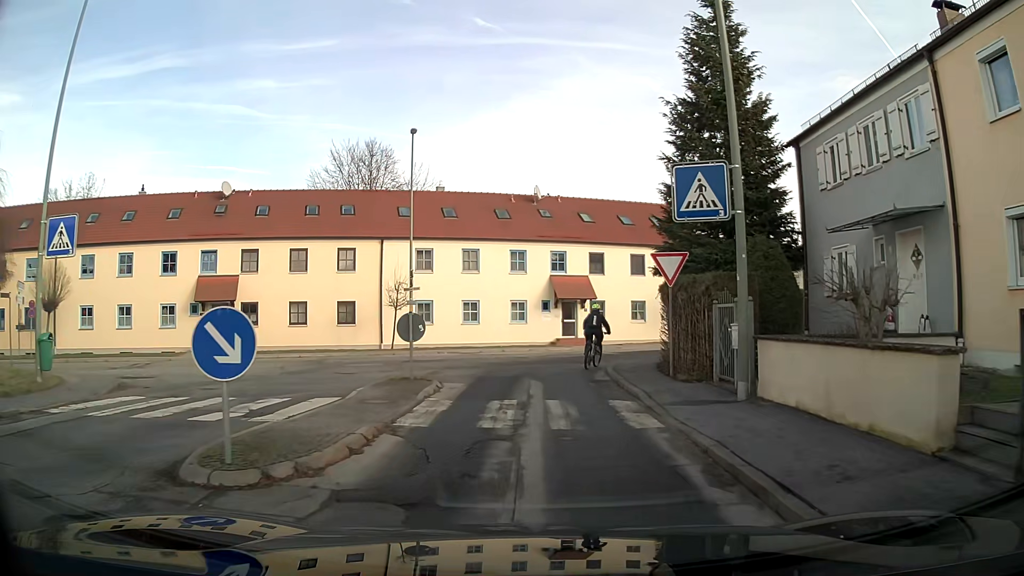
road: residential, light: Day
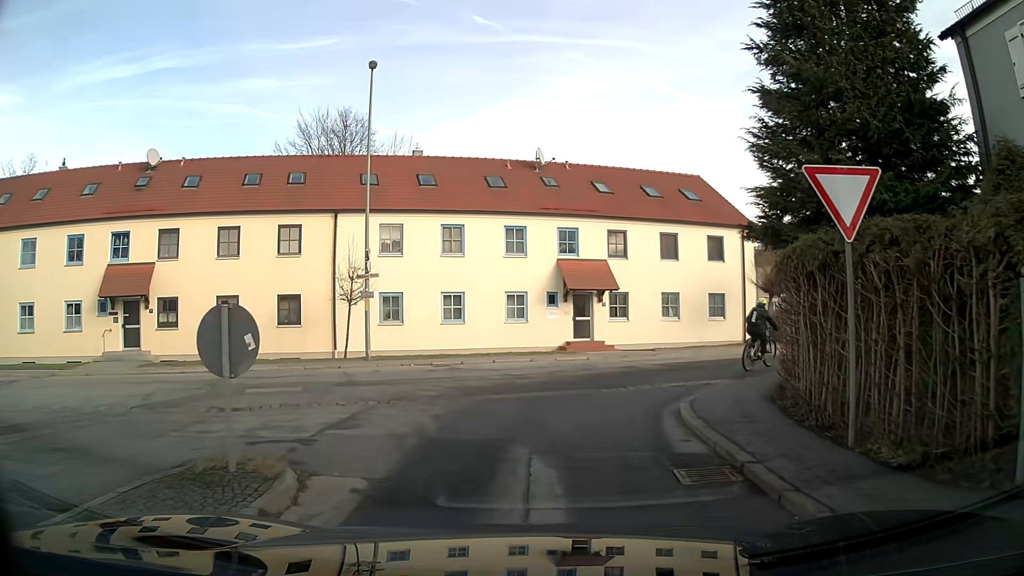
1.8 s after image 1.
(-0.1, +8.5) m; -1°
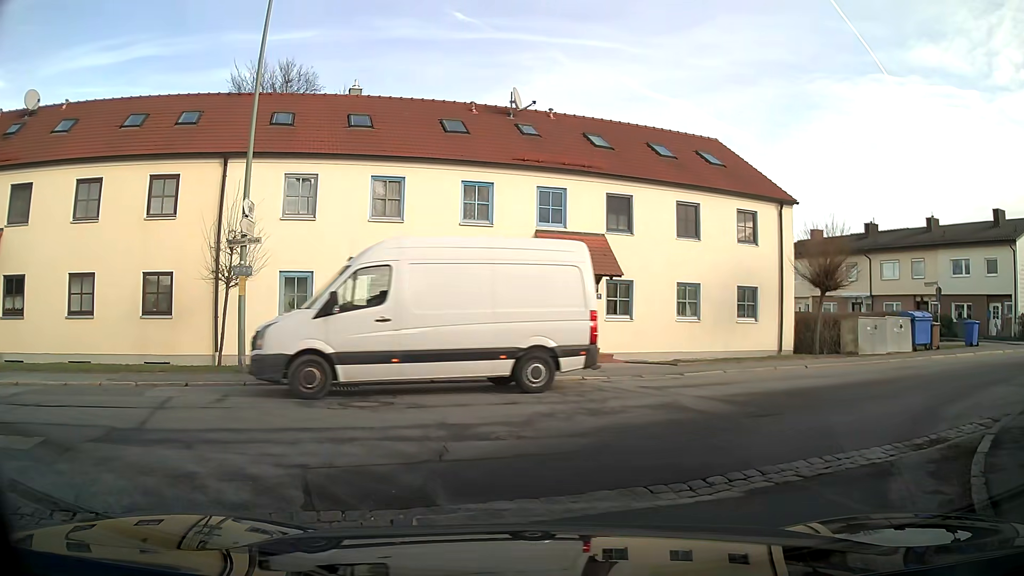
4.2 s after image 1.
(+0.1, +7.9) m; +3°
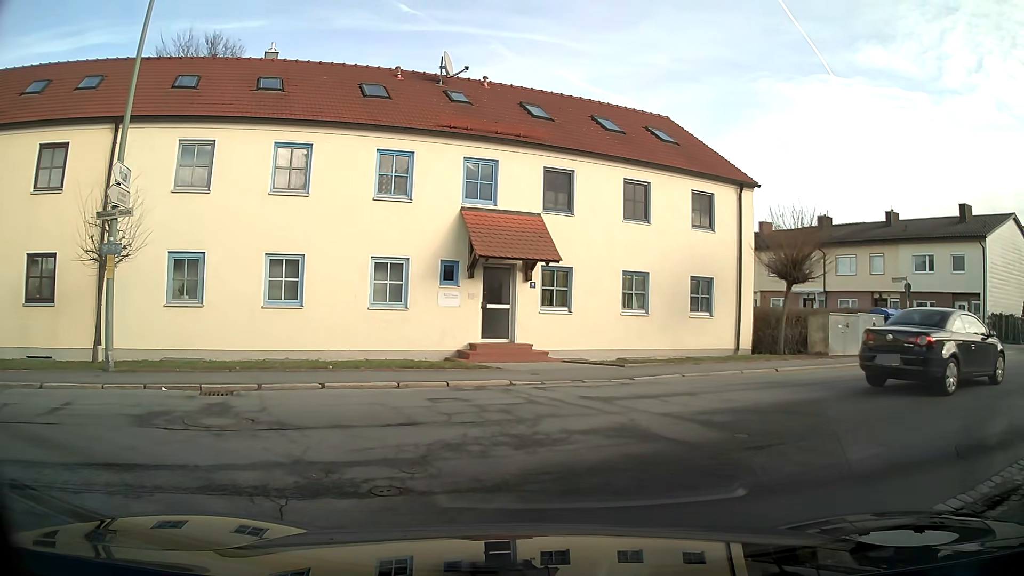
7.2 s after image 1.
(+0.1, +2.6) m; +7°
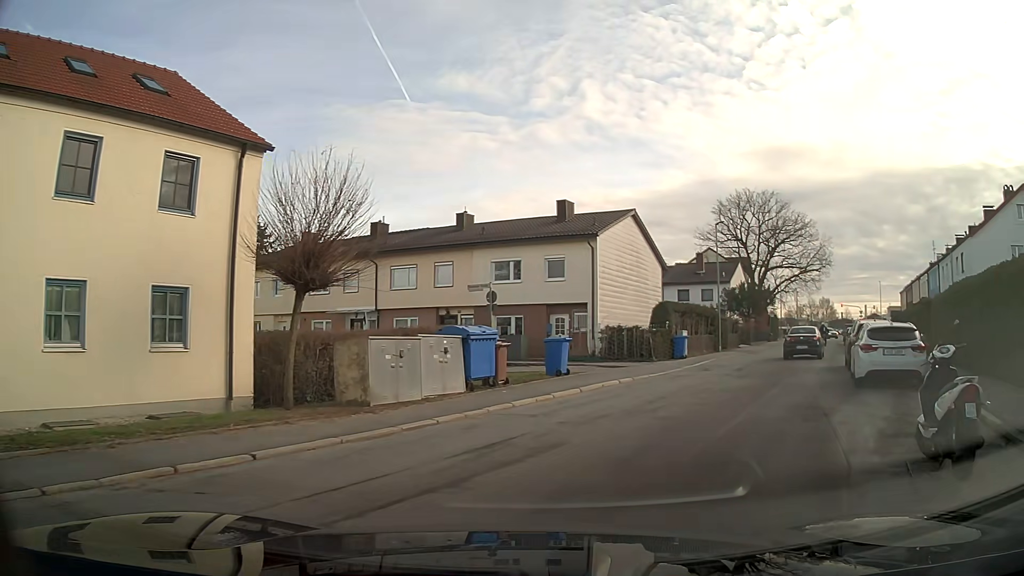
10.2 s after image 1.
(+2.9, +7.6) m; +38°
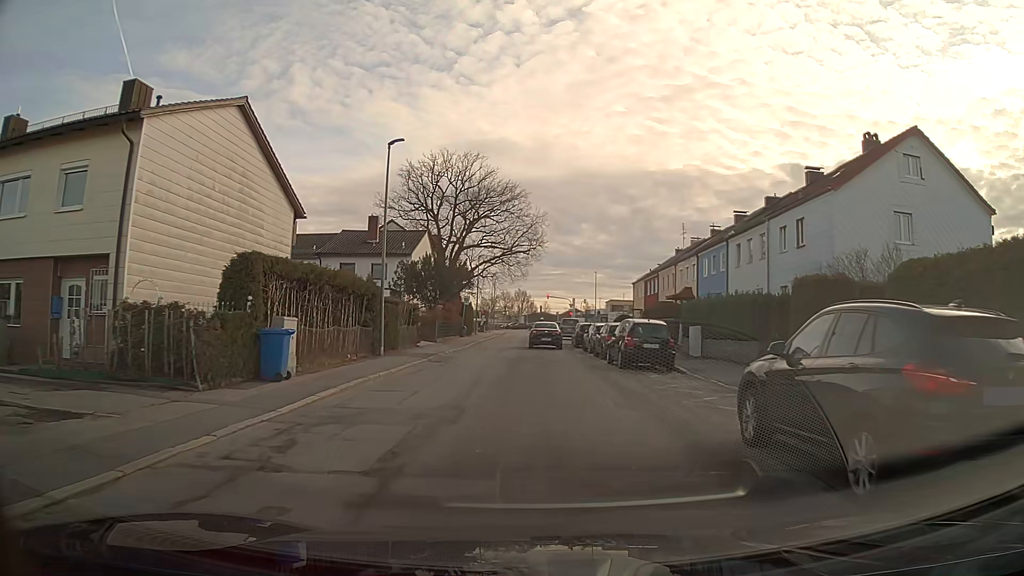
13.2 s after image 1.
(+4.7, +16.9) m; +24°
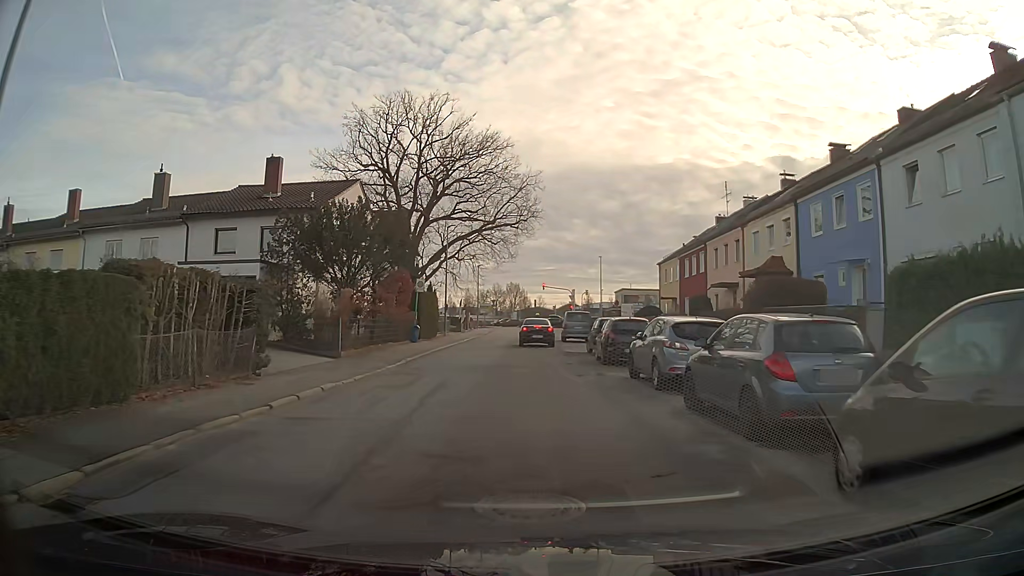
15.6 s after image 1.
(+0.2, +19.2) m; +1°
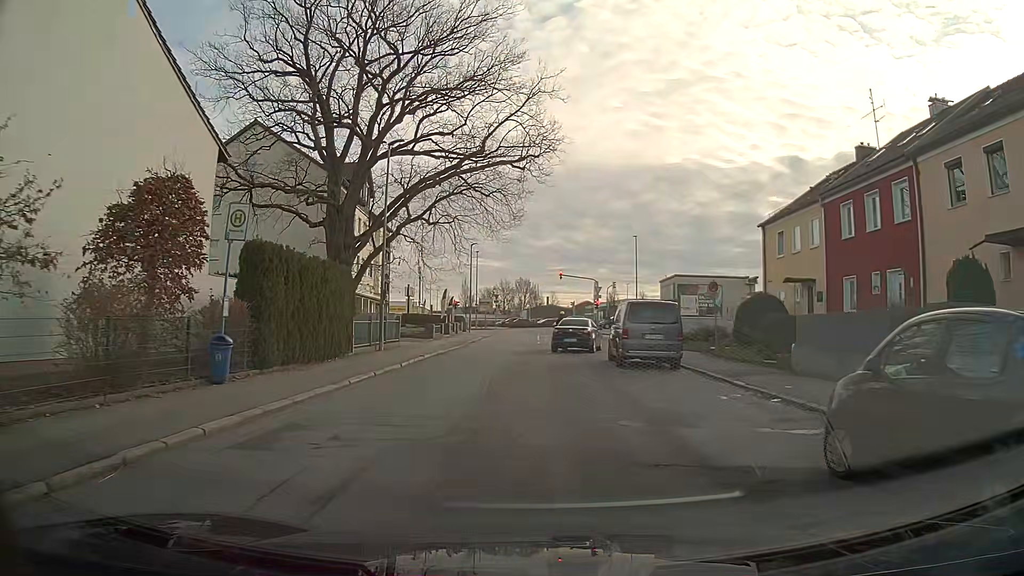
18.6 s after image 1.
(-0.3, +23.1) m; -1°
